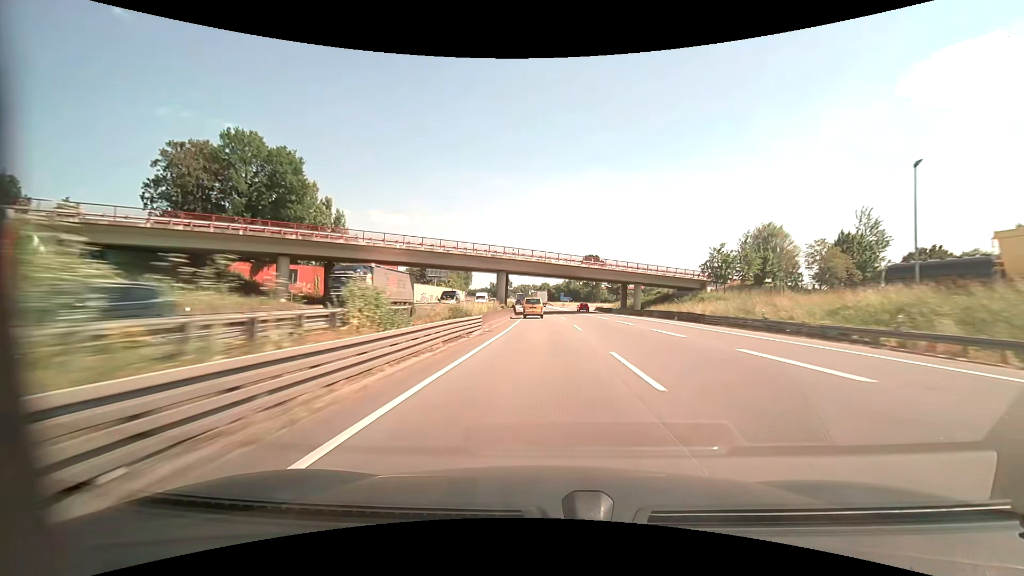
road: motorway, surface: asphalt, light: Day
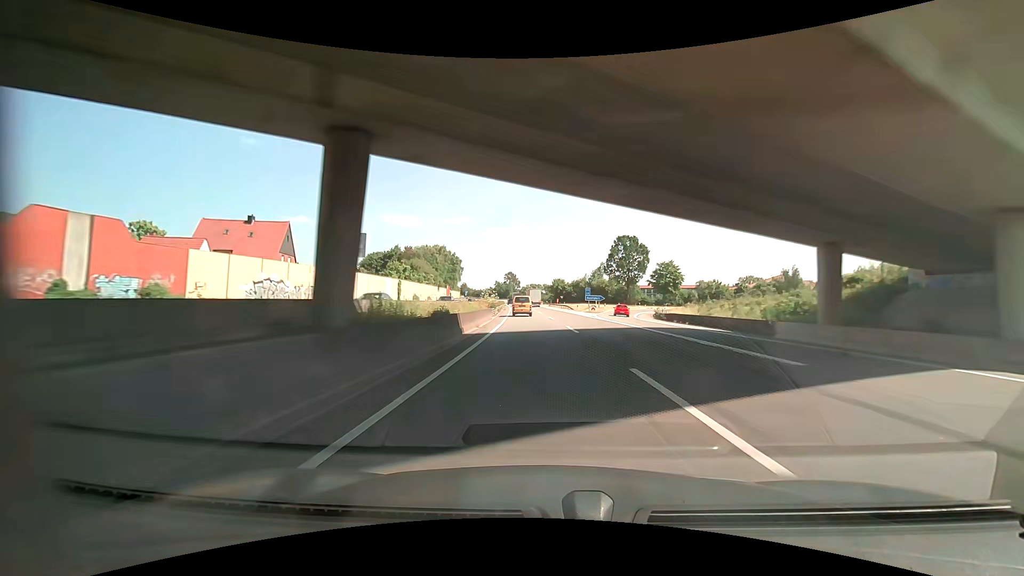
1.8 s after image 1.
(-0.4, +57.4) m; -1°
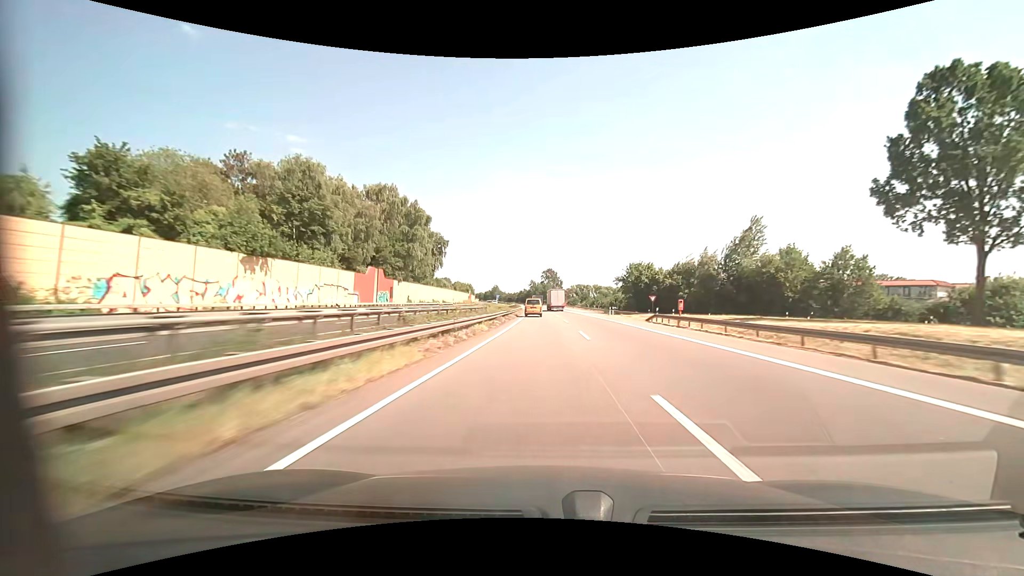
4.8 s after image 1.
(-4.2, +92.5) m; -5°
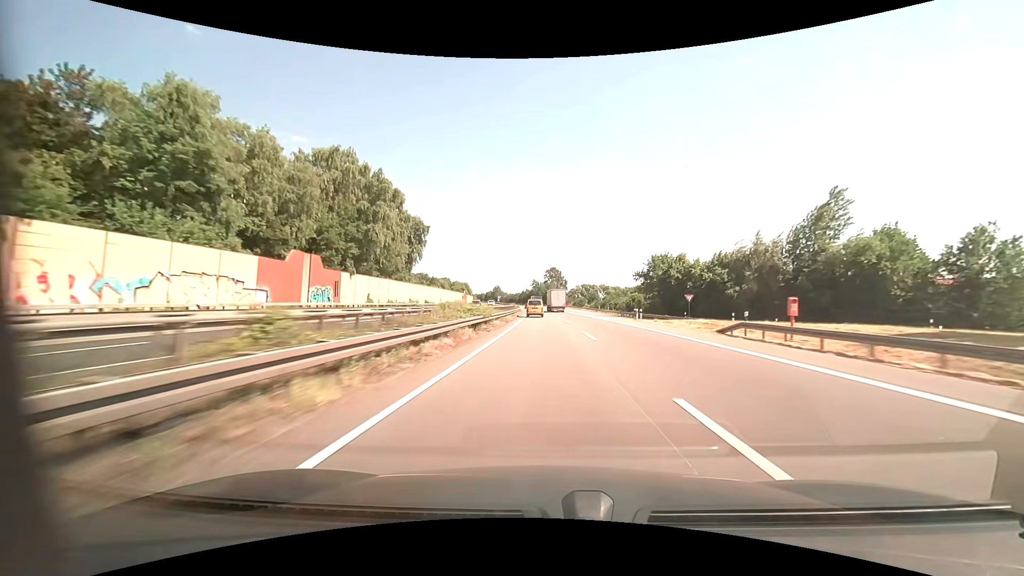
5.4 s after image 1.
(-0.1, +18.2) m; -1°
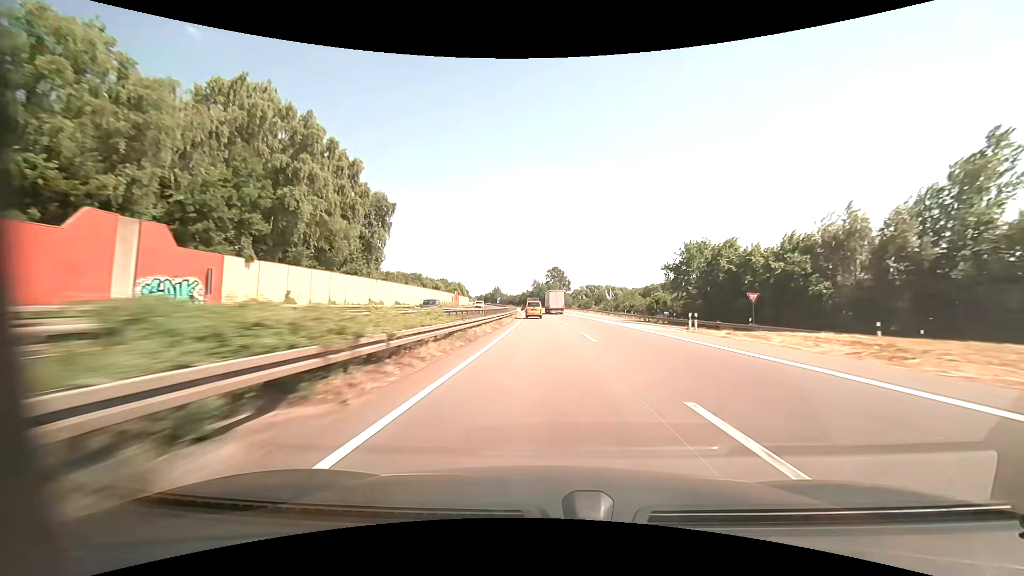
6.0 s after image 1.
(0.0, +18.2) m; 0°
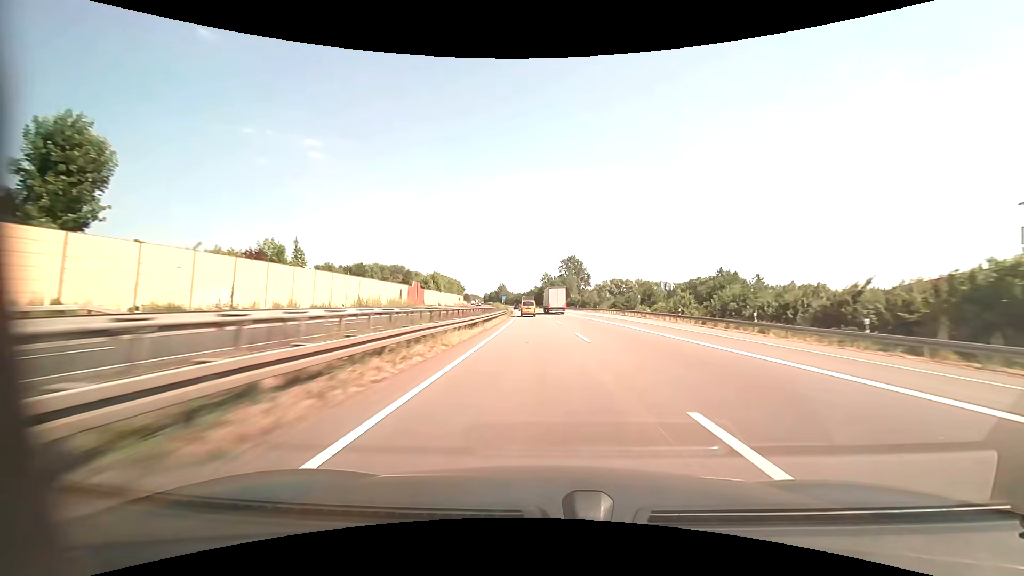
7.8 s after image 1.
(-0.4, +54.8) m; -1°
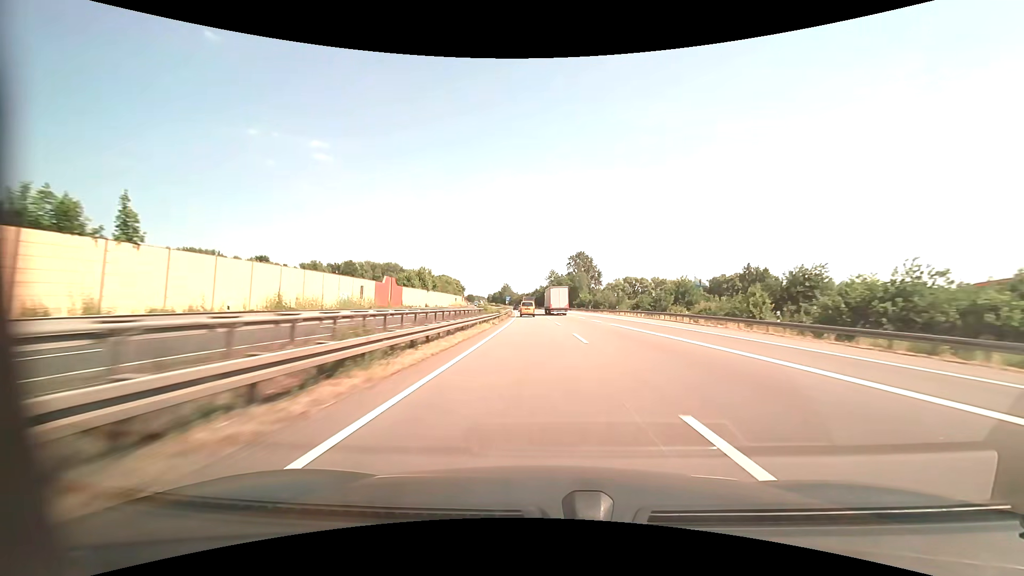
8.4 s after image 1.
(-0.2, +18.2) m; -1°
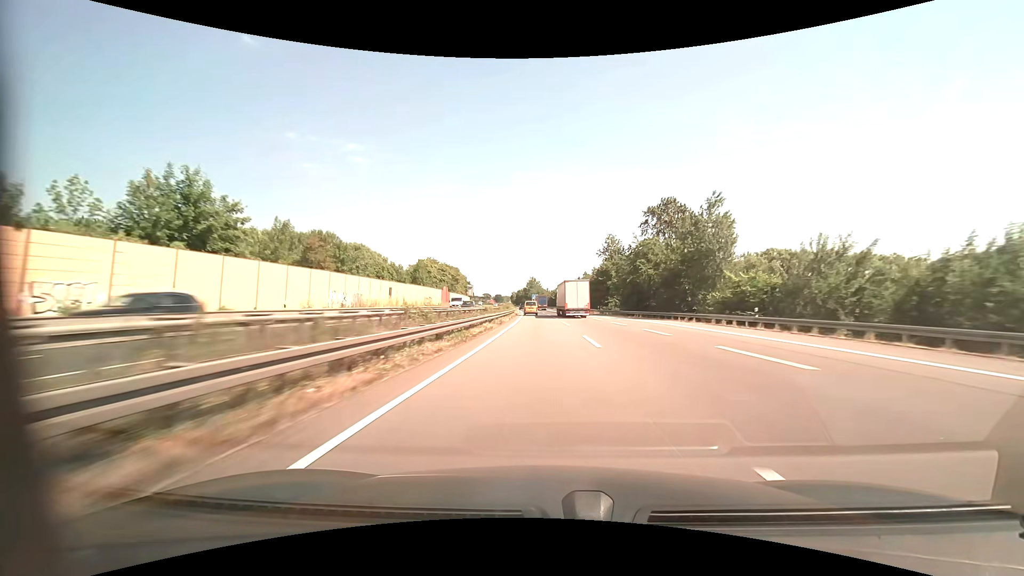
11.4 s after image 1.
(-2.9, +92.0) m; -4°
(0, +10) (0, +20) (0, +30) (-1, +40) (-1, +50) (-1, +60) (-2, +70) (-2, +80) (-3, +90) (-3, +100) m
